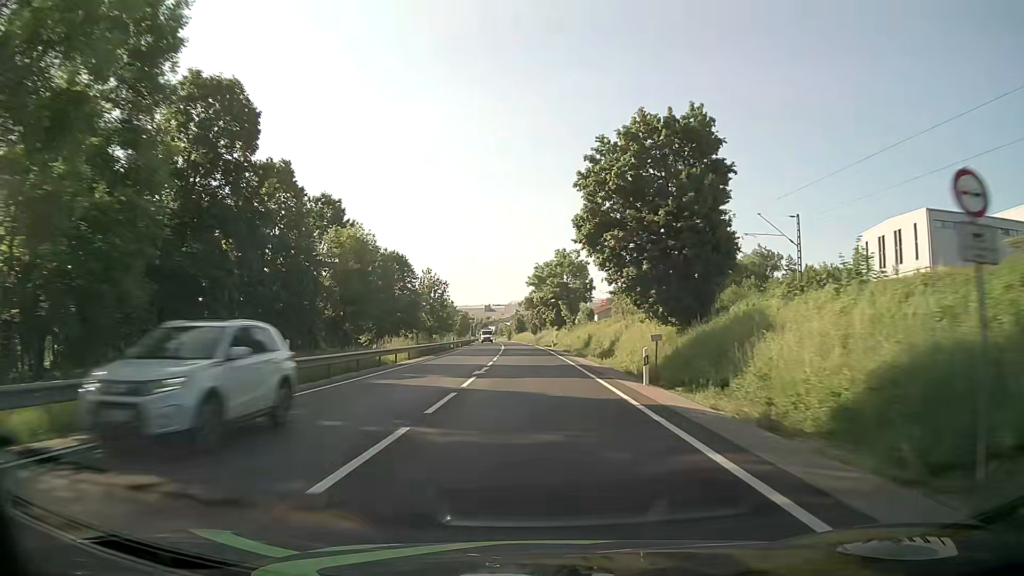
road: primary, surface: asphalt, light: Day
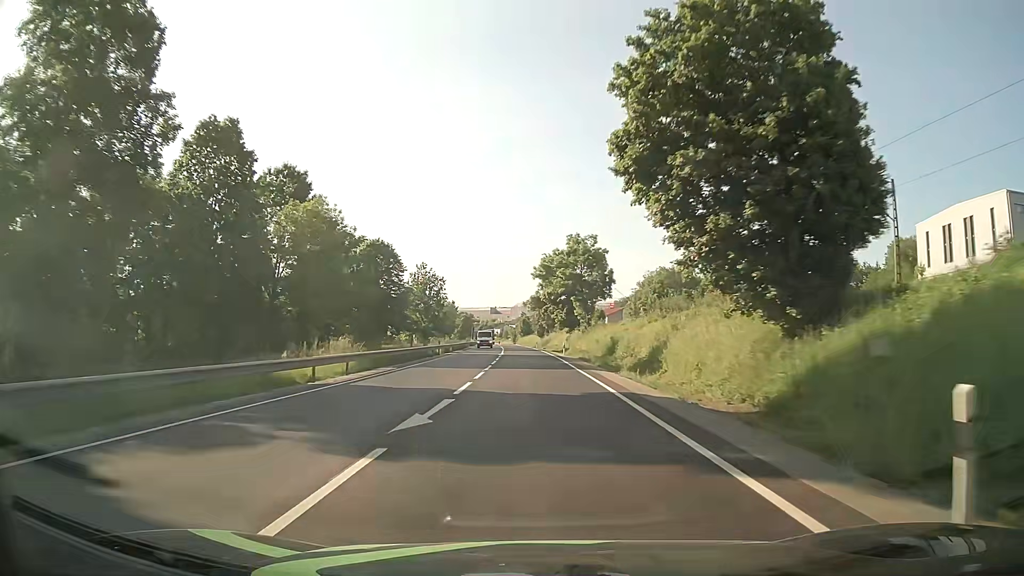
(-0.1, +13.8) m; -1°
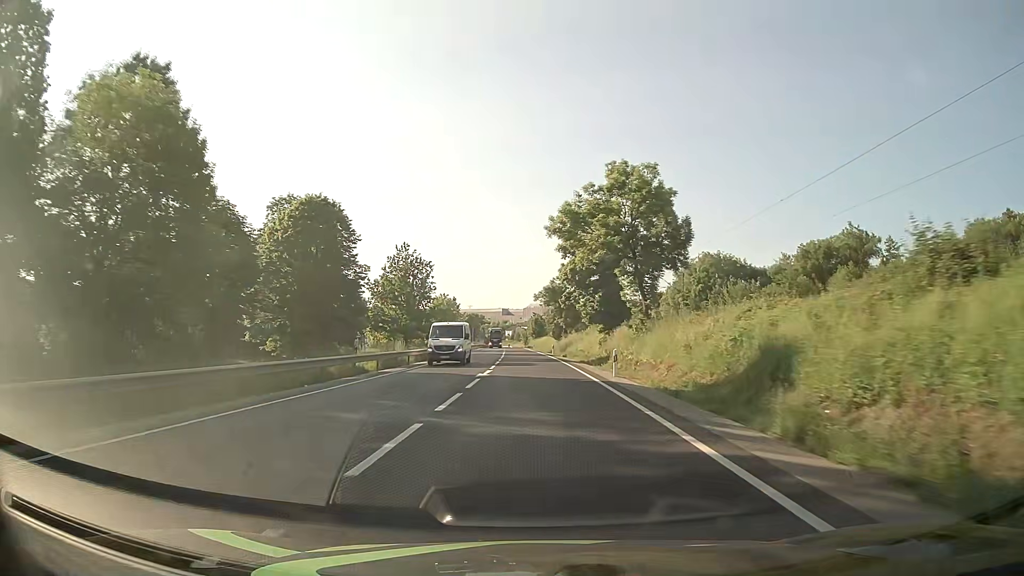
(-0.2, +27.7) m; -1°
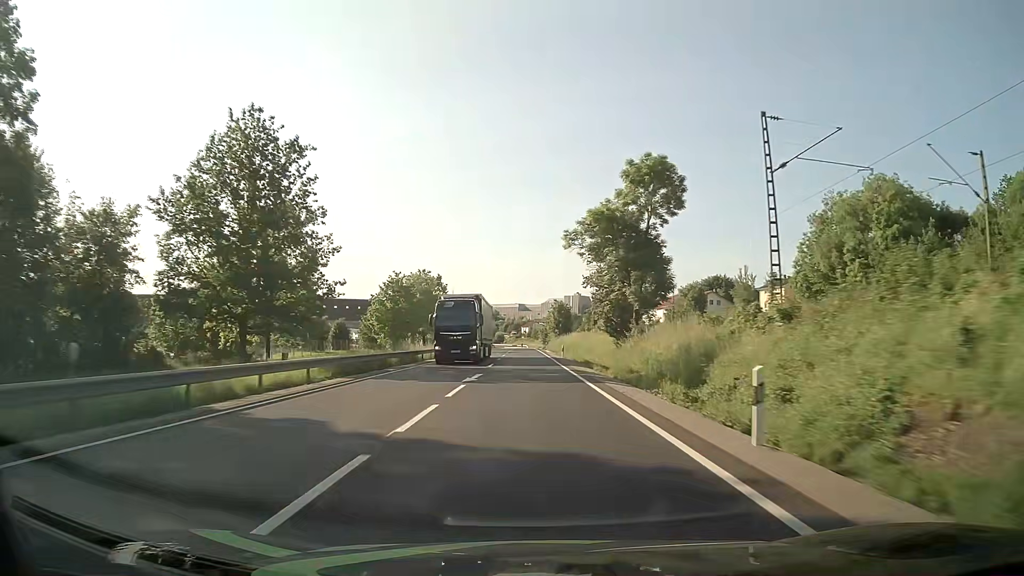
(-0.7, +57.3) m; -1°
